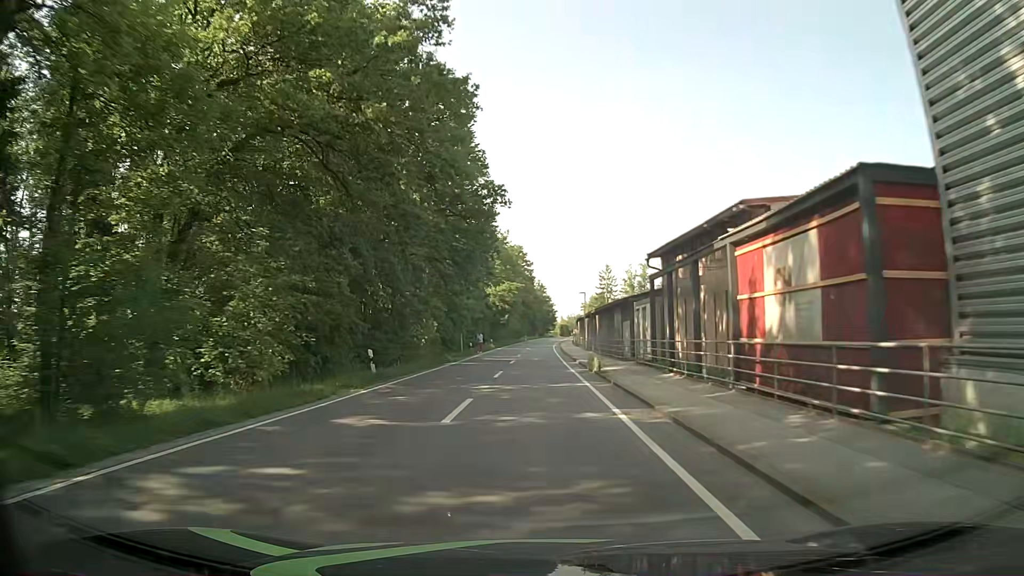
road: tertiary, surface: asphalt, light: Day
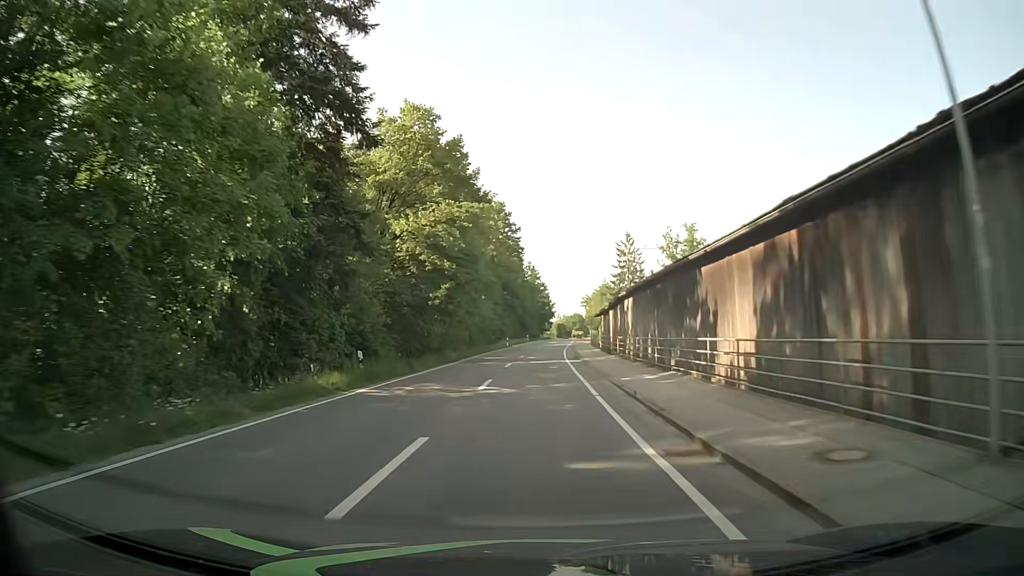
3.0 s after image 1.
(+0.2, +53.9) m; 0°
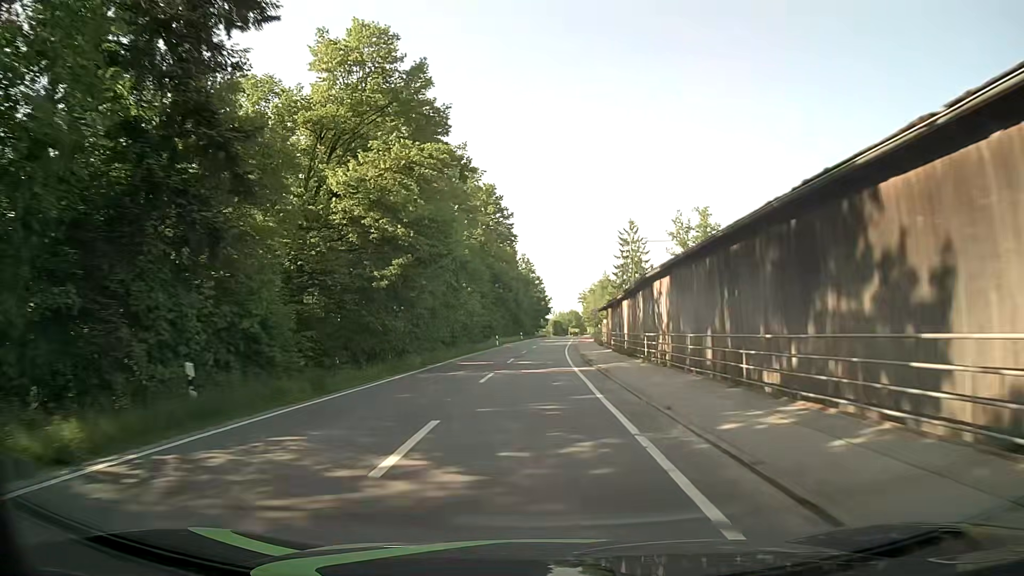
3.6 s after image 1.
(+0.1, +10.8) m; 0°
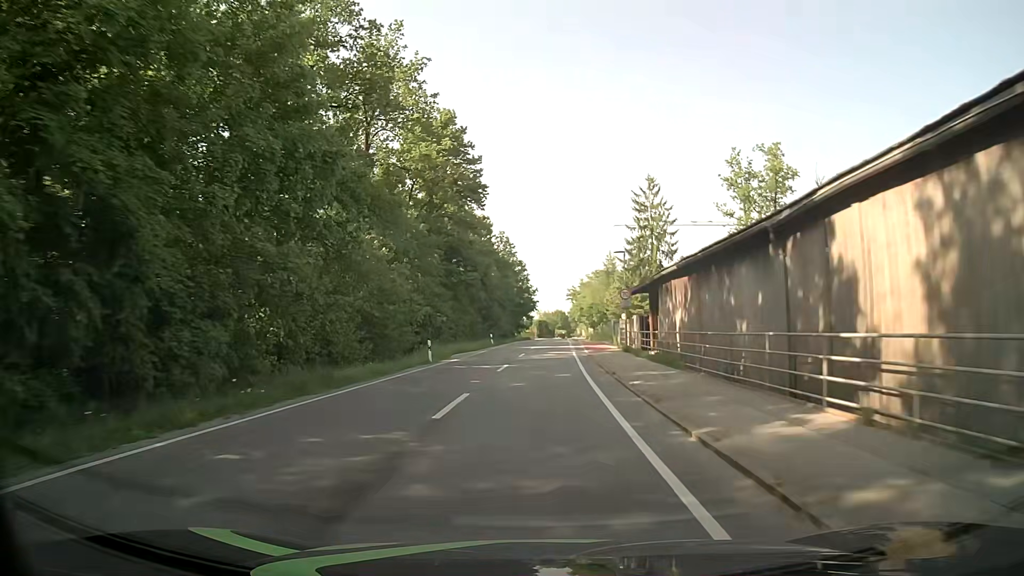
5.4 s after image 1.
(+0.4, +32.2) m; +1°
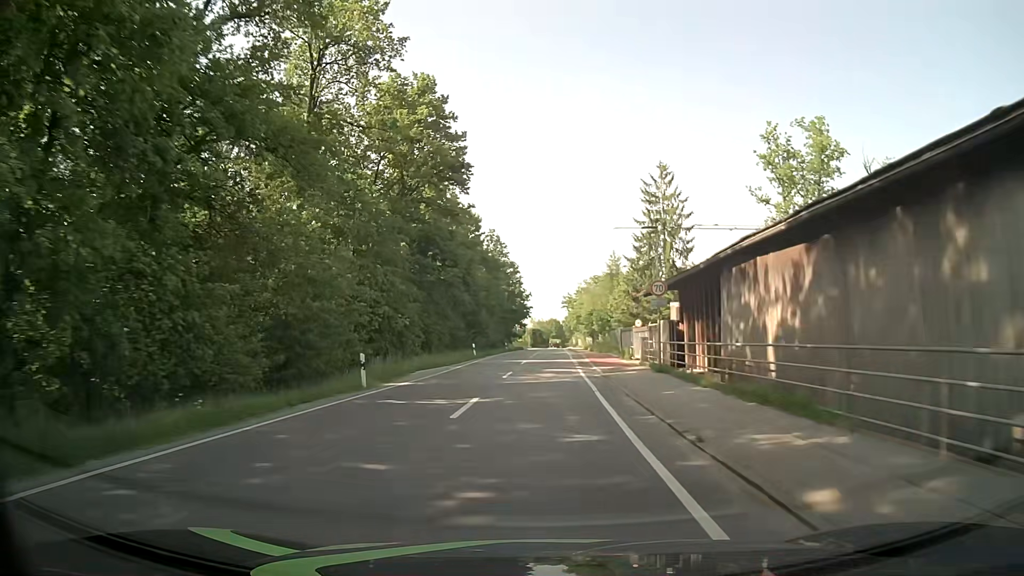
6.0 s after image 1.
(0.0, +10.7) m; 0°
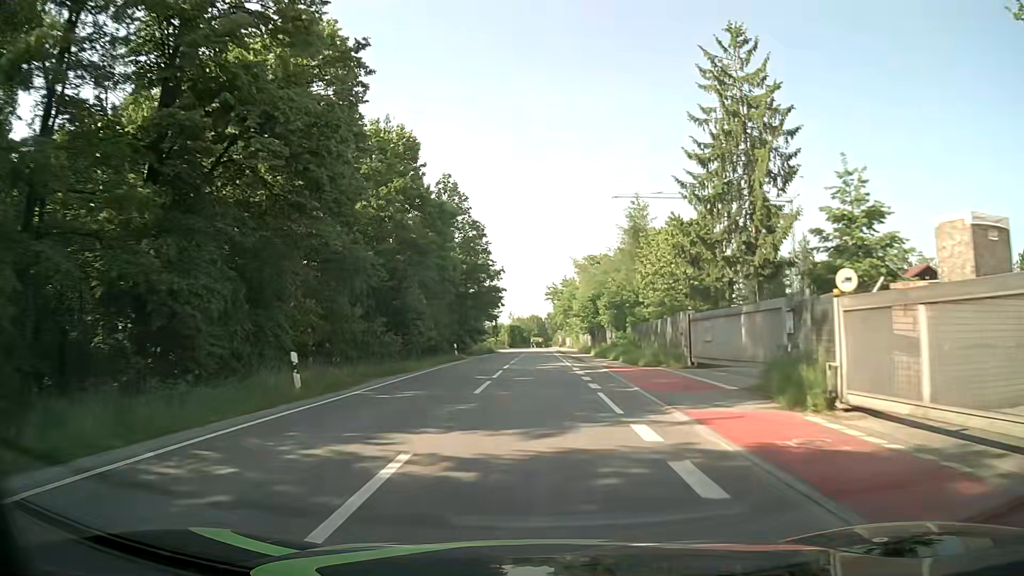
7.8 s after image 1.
(+0.7, +32.2) m; +2°
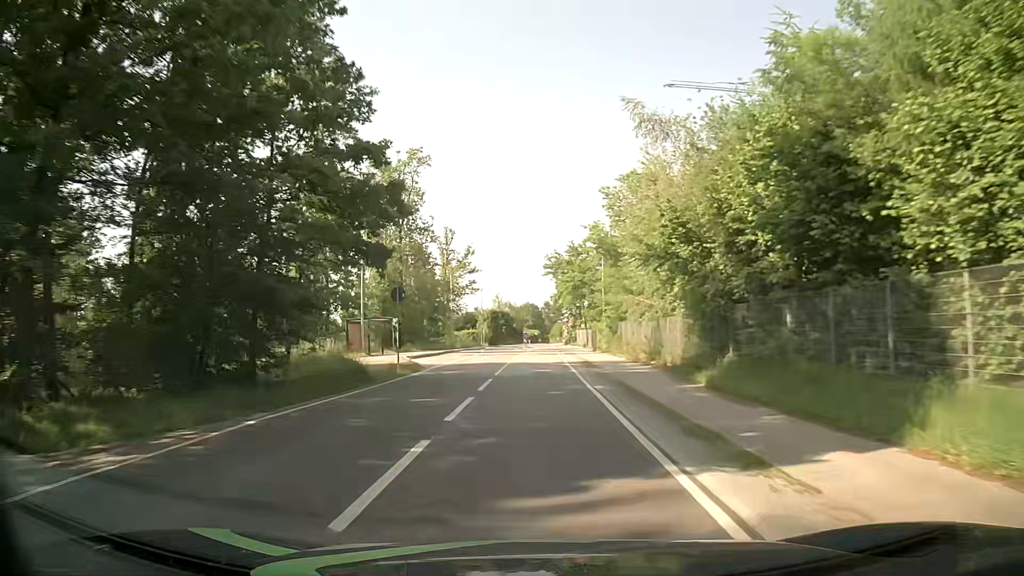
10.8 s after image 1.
(+0.1, +53.1) m; 0°
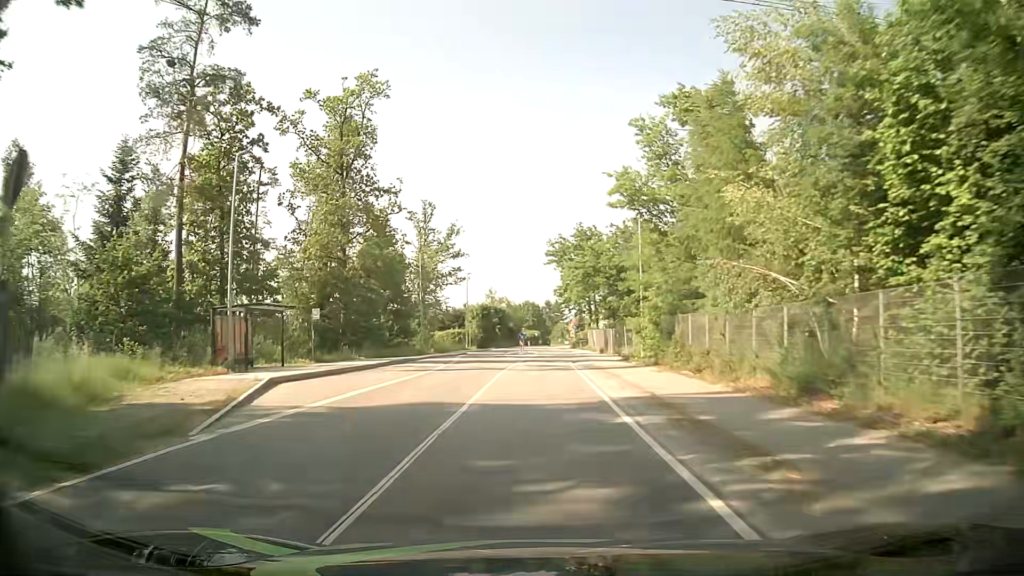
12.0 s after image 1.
(+0.1, +20.0) m; 0°
